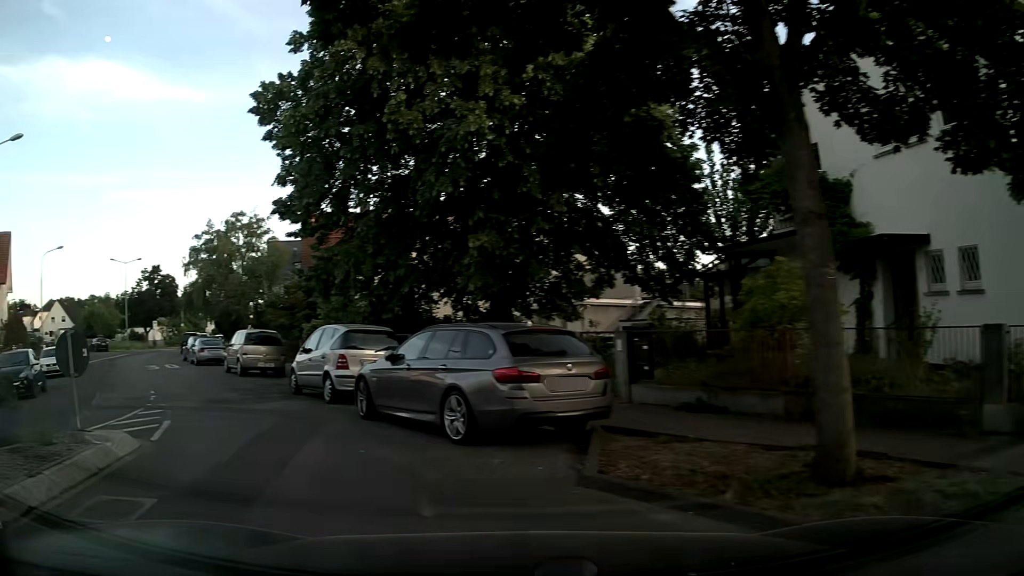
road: residential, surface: asphalt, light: Day
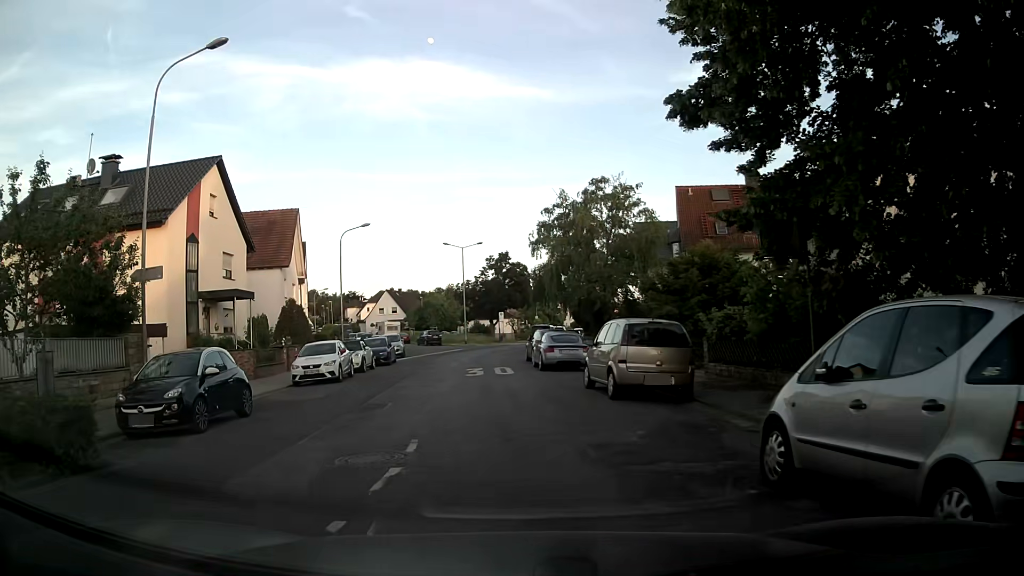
(-3.5, +9.5) m; -31°
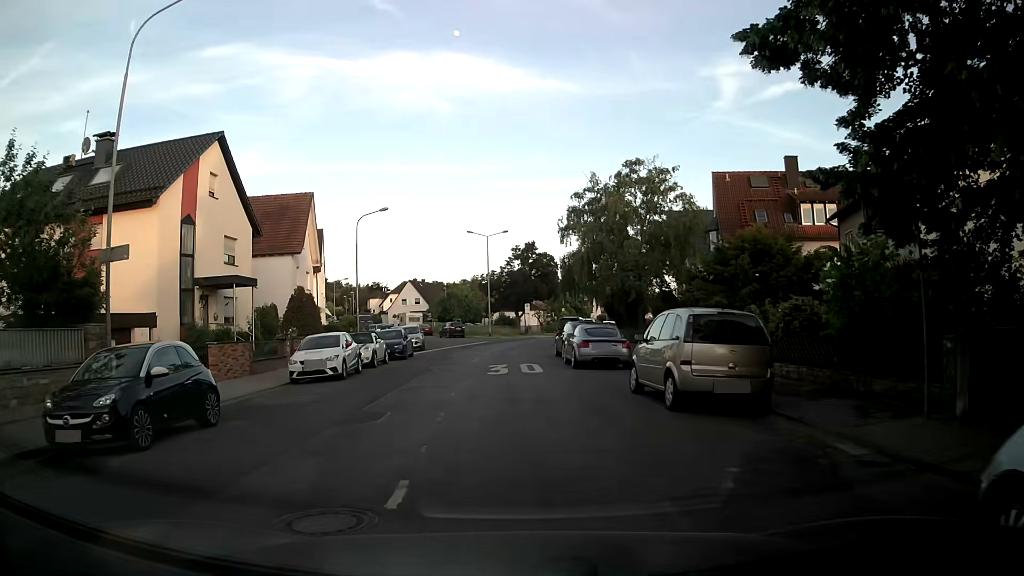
(-0.1, +3.0) m; -2°
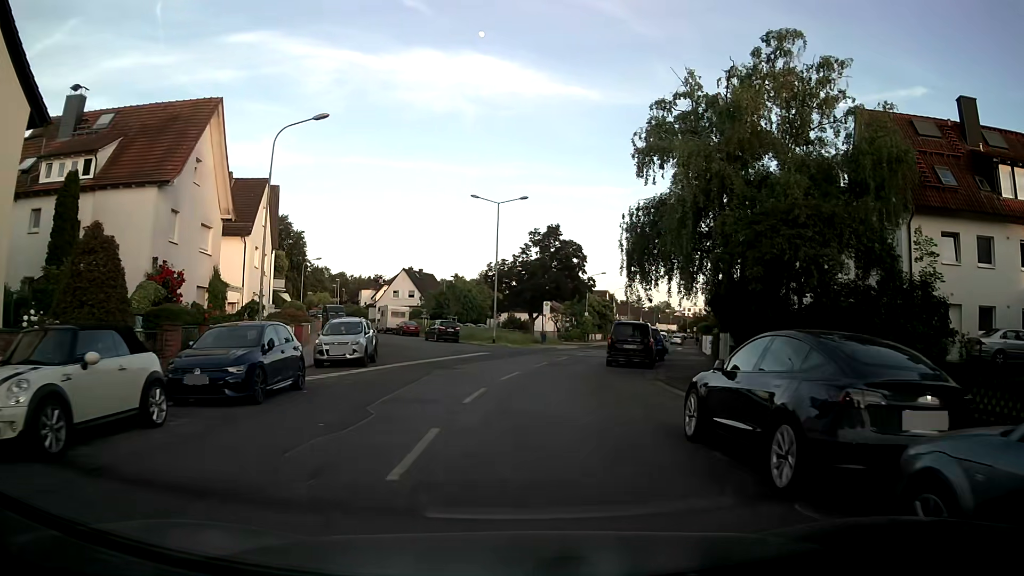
(-0.9, +20.0) m; -2°
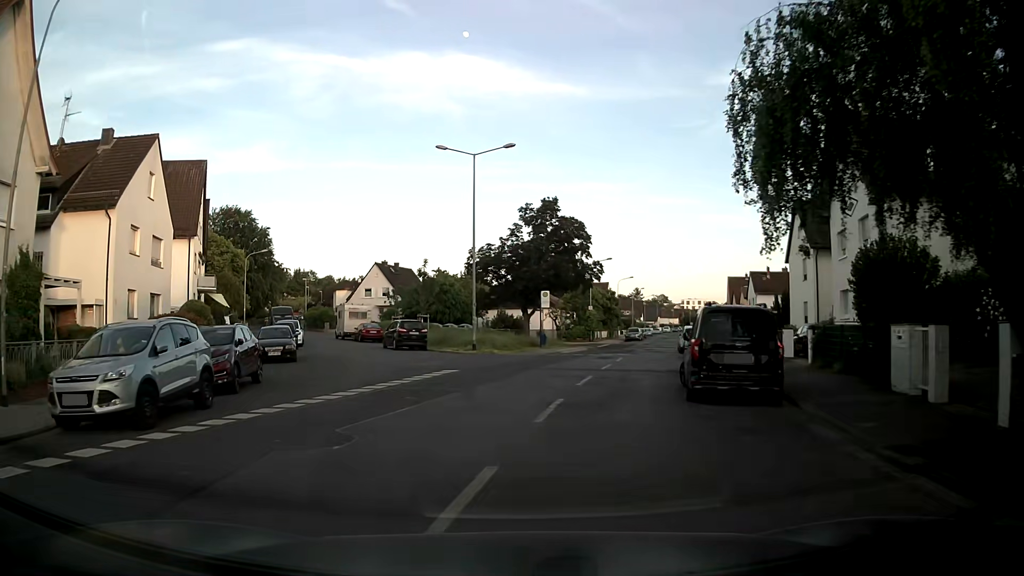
(+0.3, +14.0) m; +1°
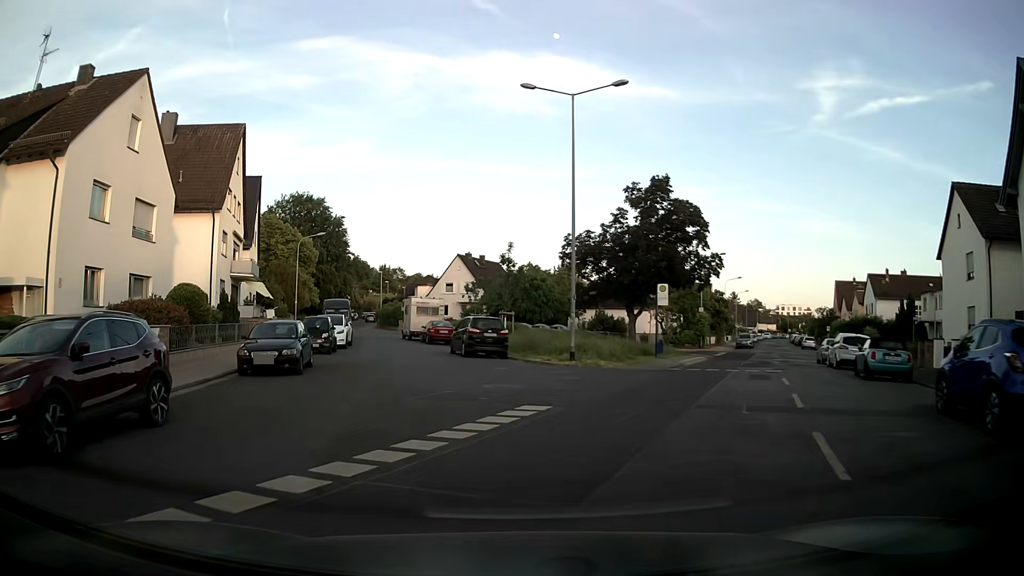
(-0.6, +9.6) m; -8°
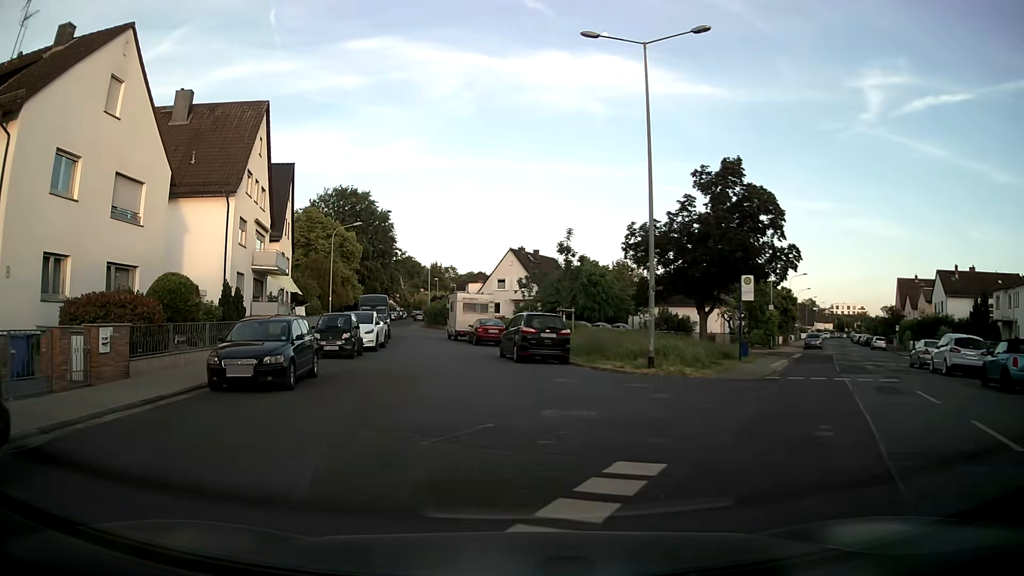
(-0.2, +5.0) m; -3°
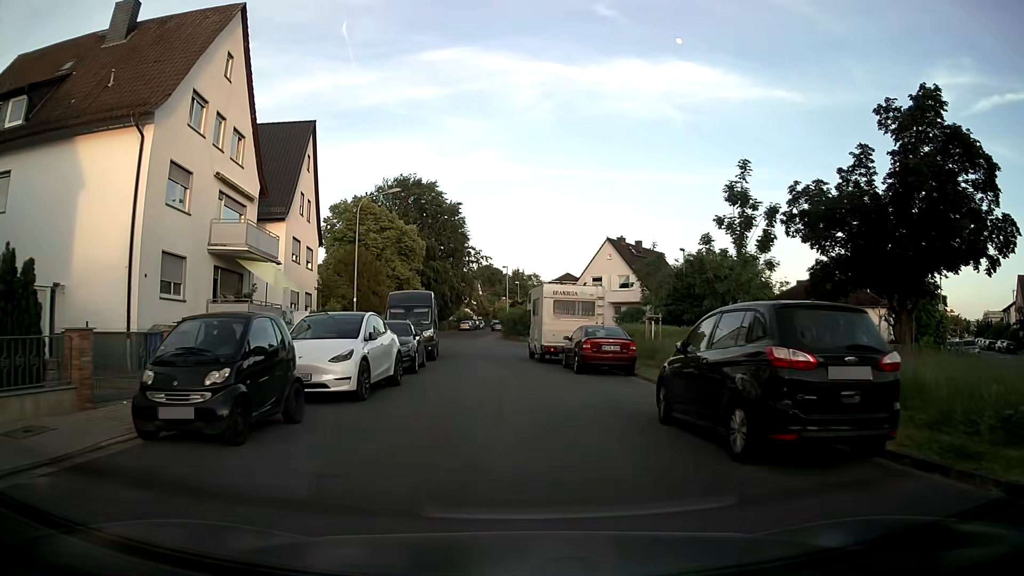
(-1.5, +15.4) m; -8°
(0, +10) (0, +20) (-1, +30) (-1, +40) (-4, +50) (-10, +57) (-18, +63) (-26, +69) (-35, +75) (-43, +81) m
